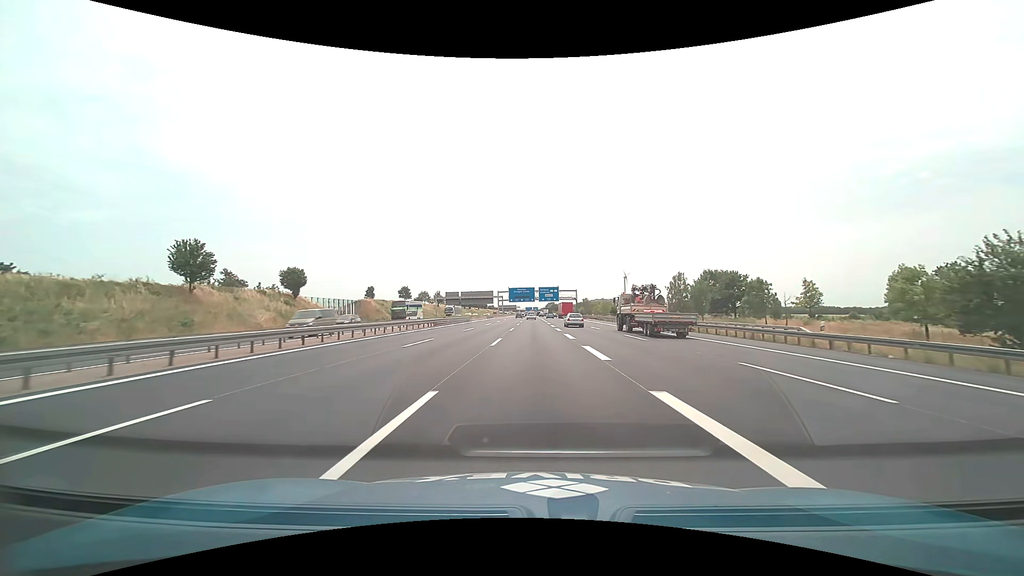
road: motorway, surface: asphalt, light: Day
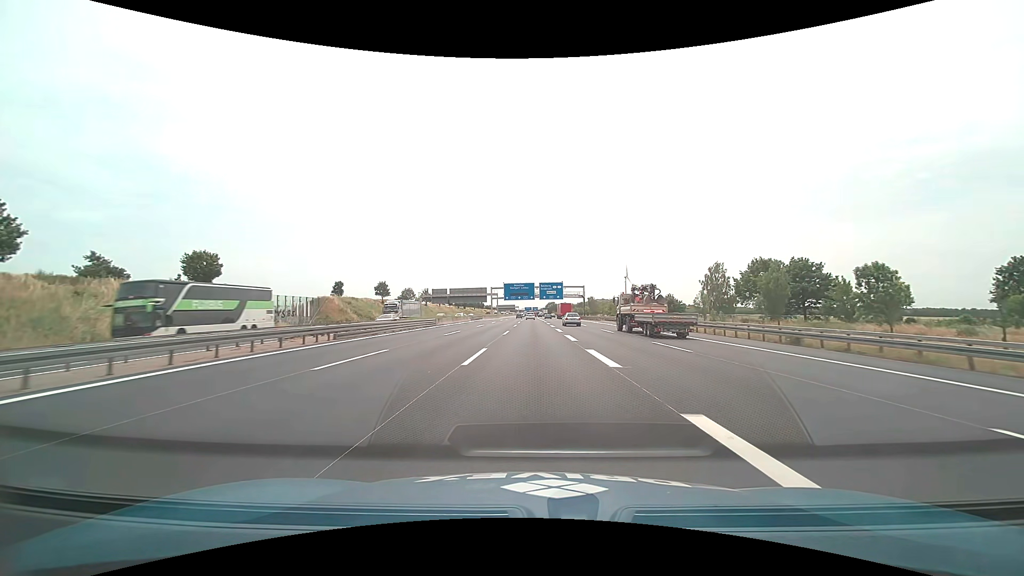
(0.0, +26.1) m; 0°
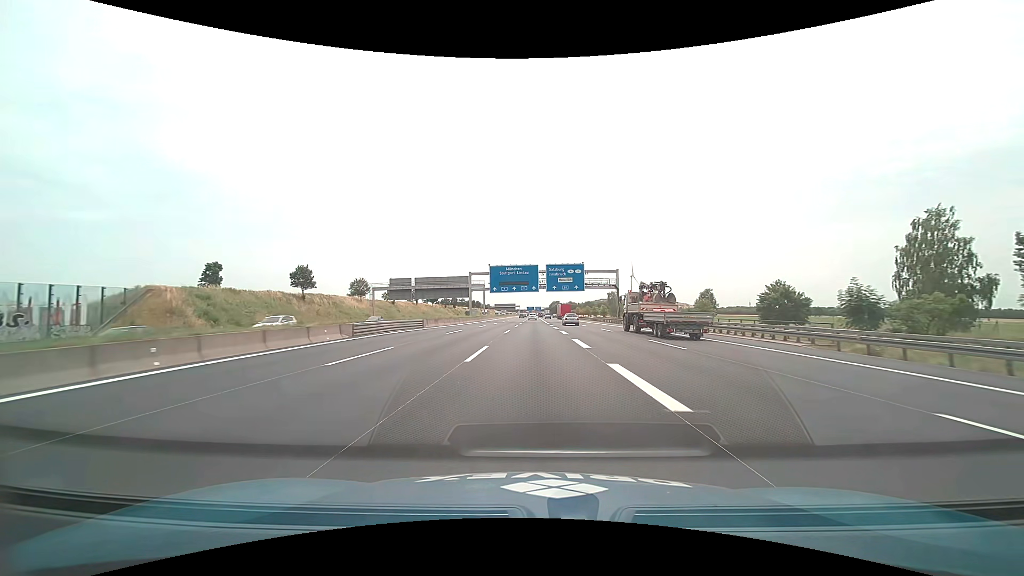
(0.0, +53.7) m; 0°
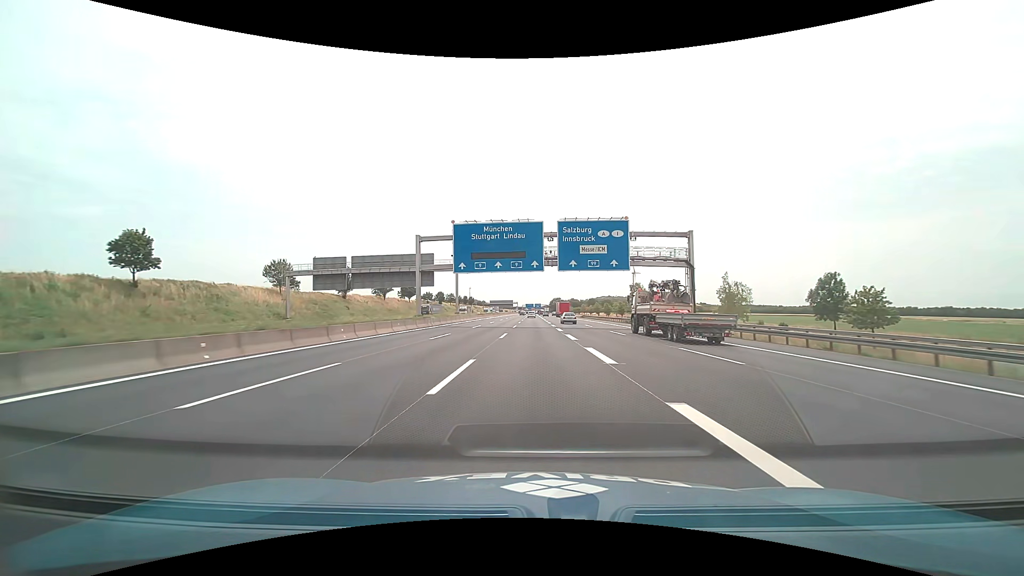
(-0.1, +41.5) m; 0°
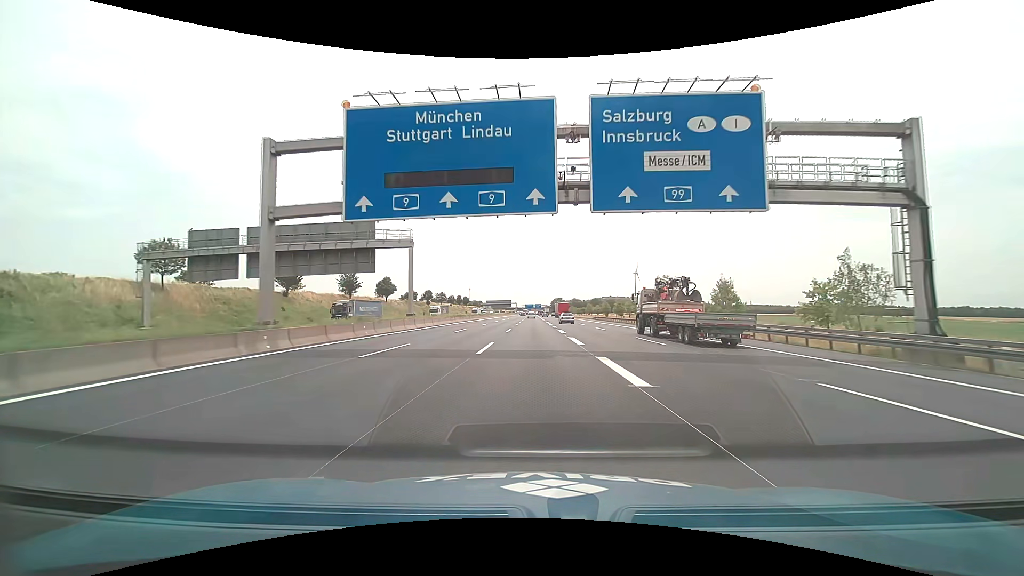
(+0.1, +28.3) m; 0°
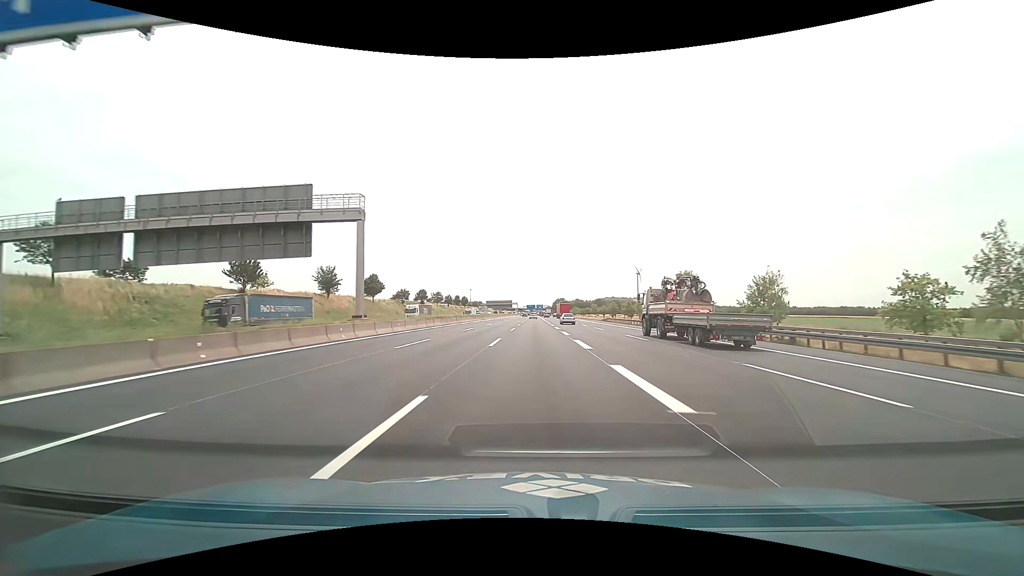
(0.0, +14.3) m; 0°
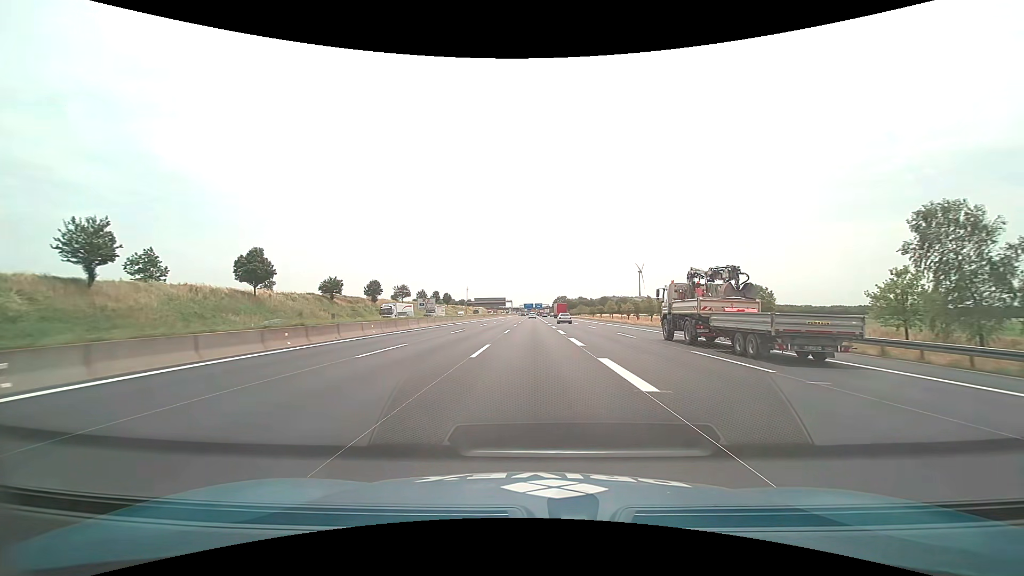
(+0.1, +58.3) m; 0°
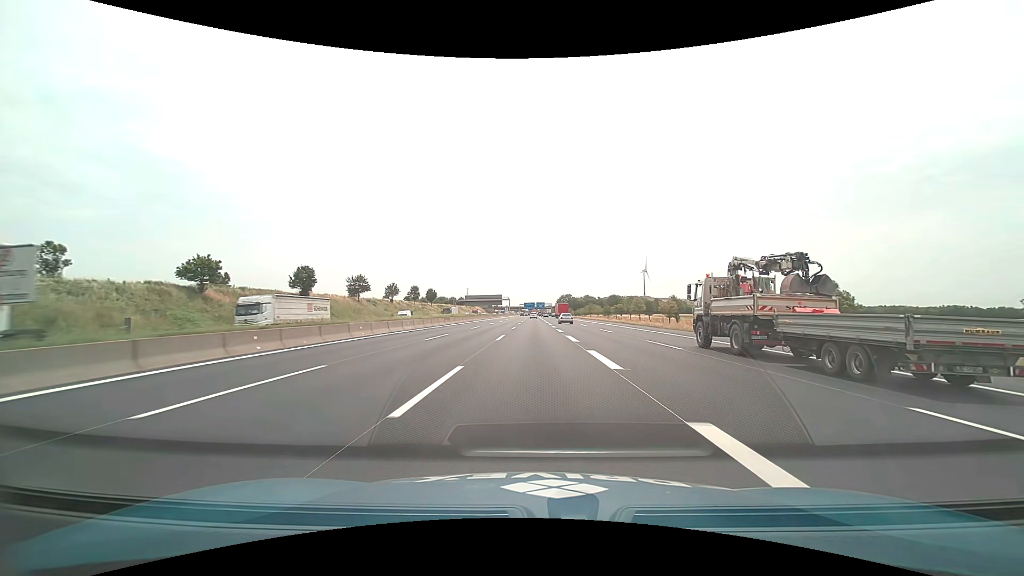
(-0.1, +44.6) m; 0°
(0, +10) (0, +20) (0, +30) (0, +40) (0, +50) (0, +60) (0, +70) (0, +80) (0, +90) (0, +100) m
